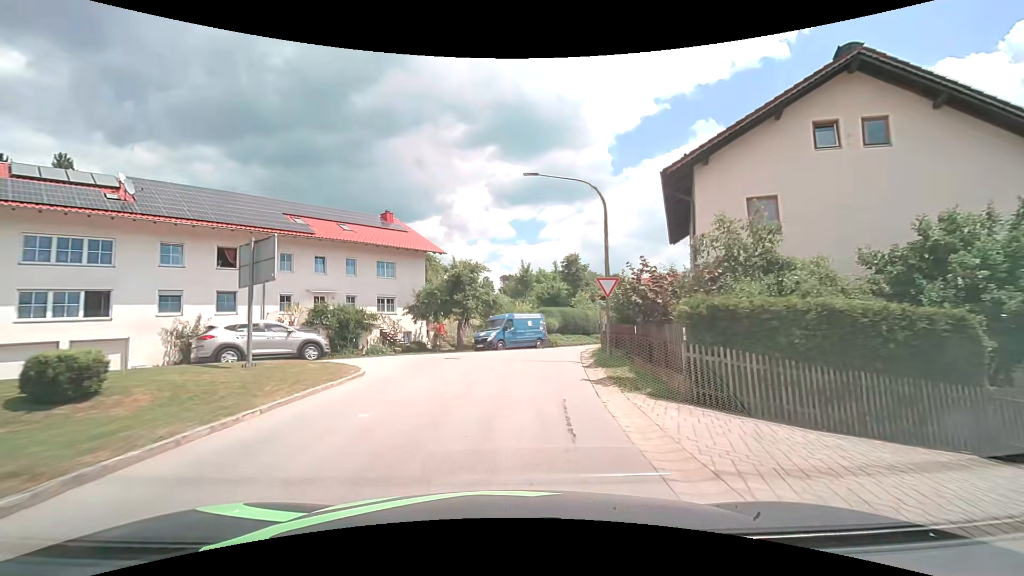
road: tertiary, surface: asphalt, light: Day
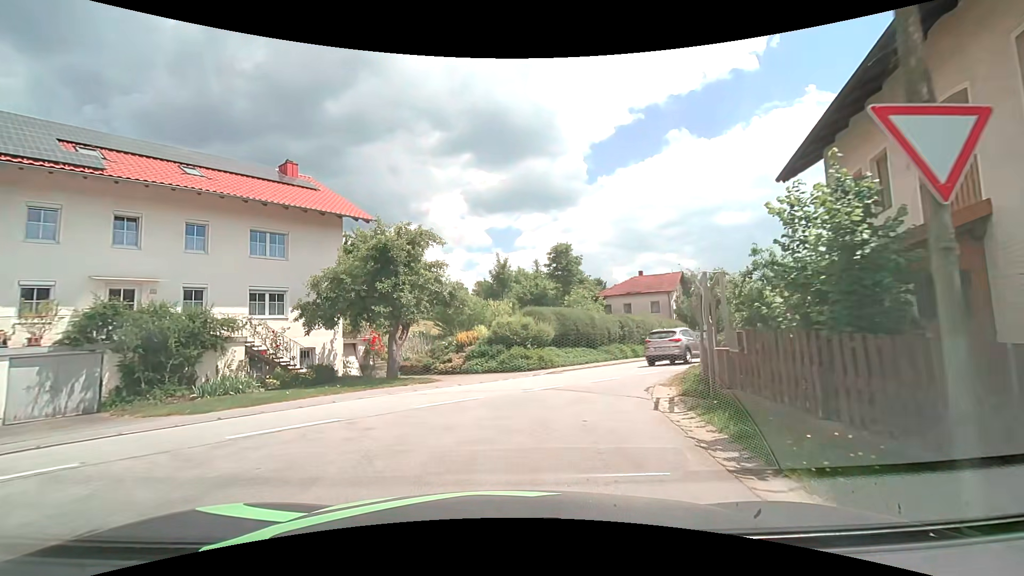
(+0.3, +14.3) m; +3°
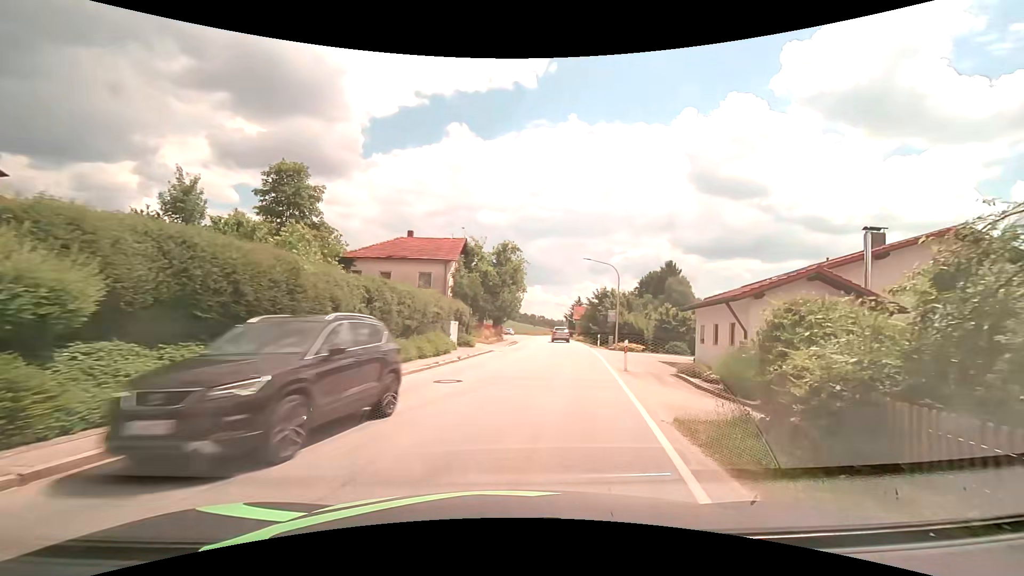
(+3.4, +18.5) m; +26°
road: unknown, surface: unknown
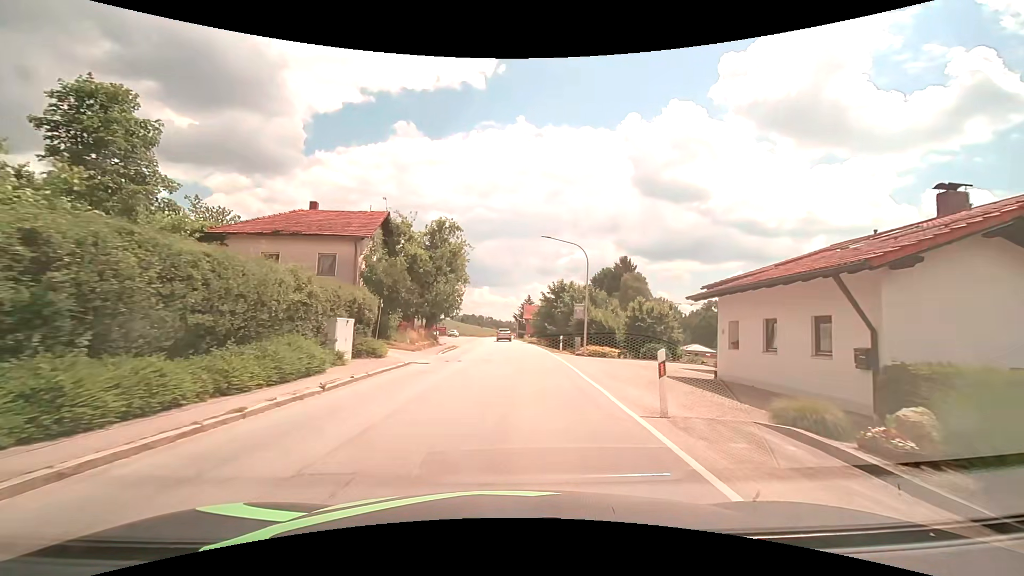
(+0.9, +10.3) m; +7°
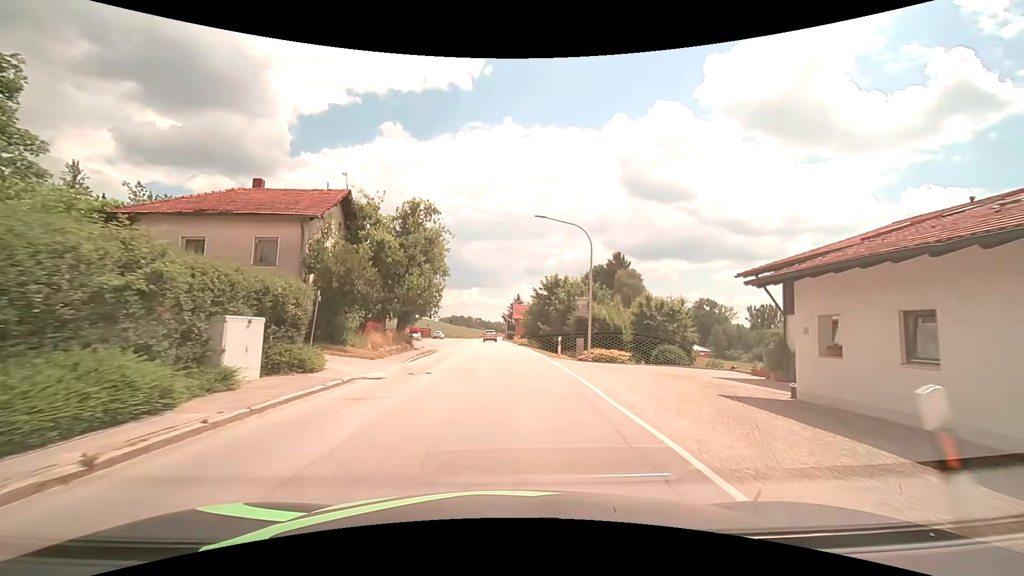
(+0.2, +5.9) m; +2°
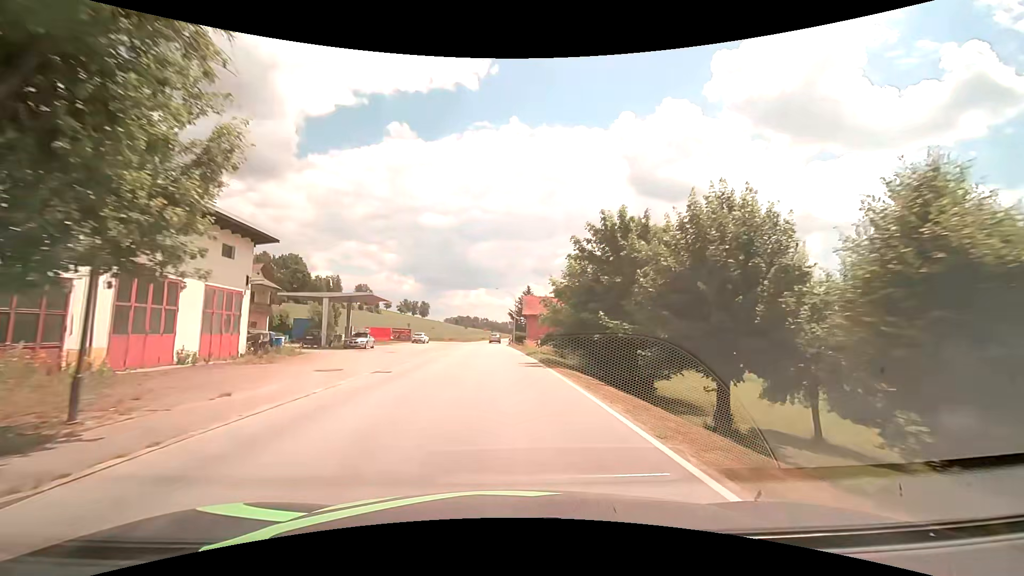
(-0.1, +27.2) m; -1°
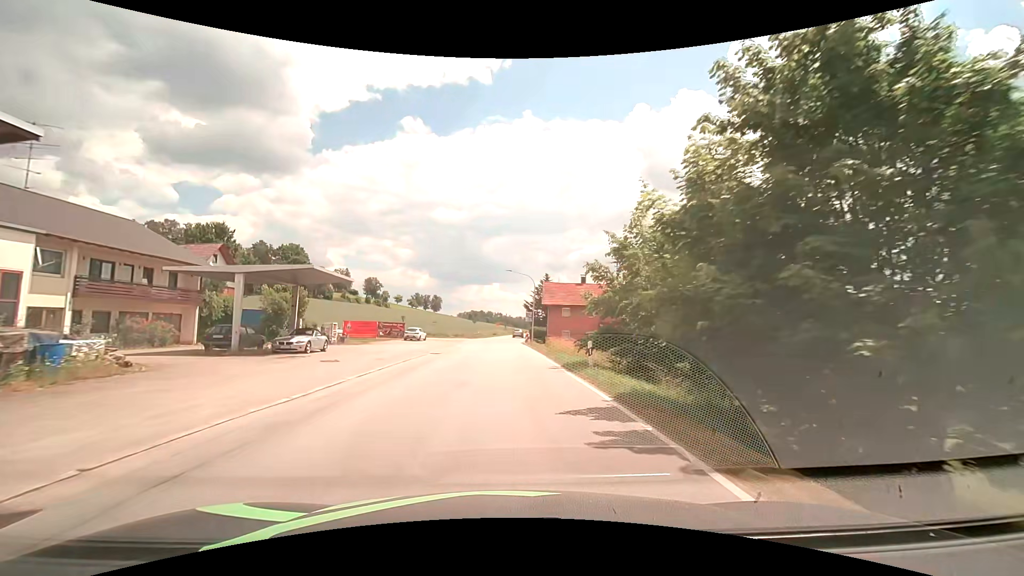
(-0.2, +14.3) m; -2°
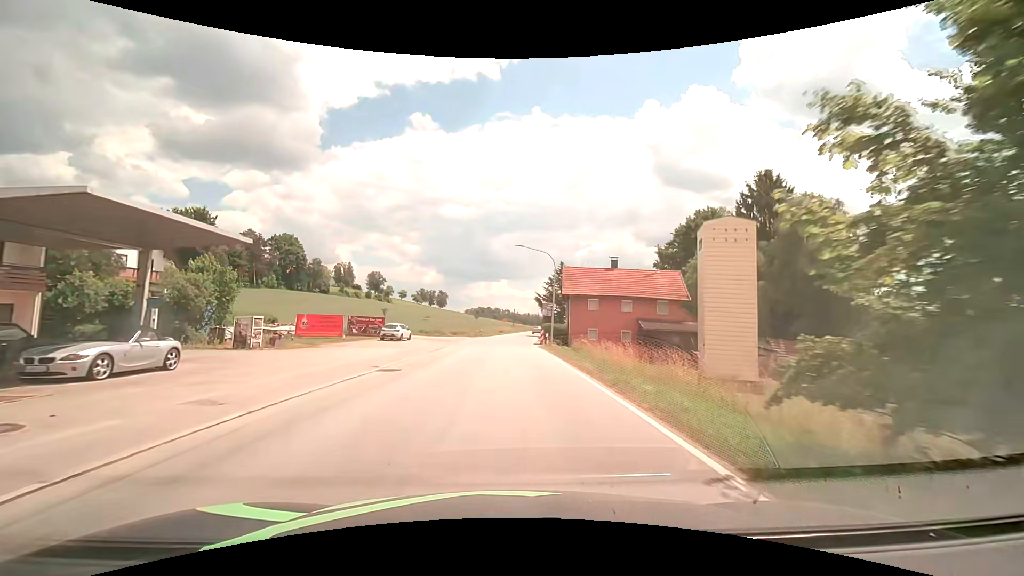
(-0.2, +13.5) m; -1°
